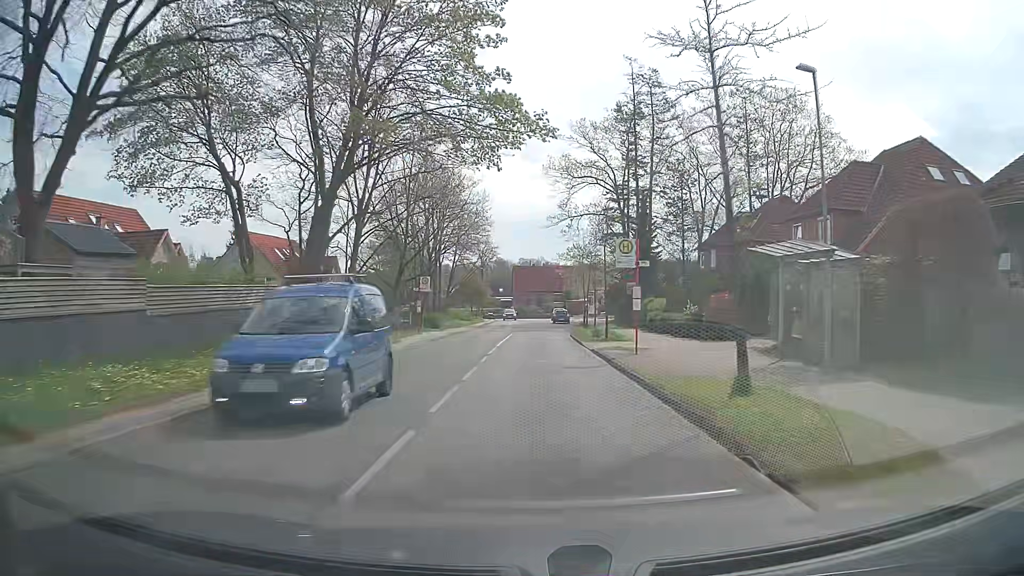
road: tertiary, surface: asphalt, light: Day
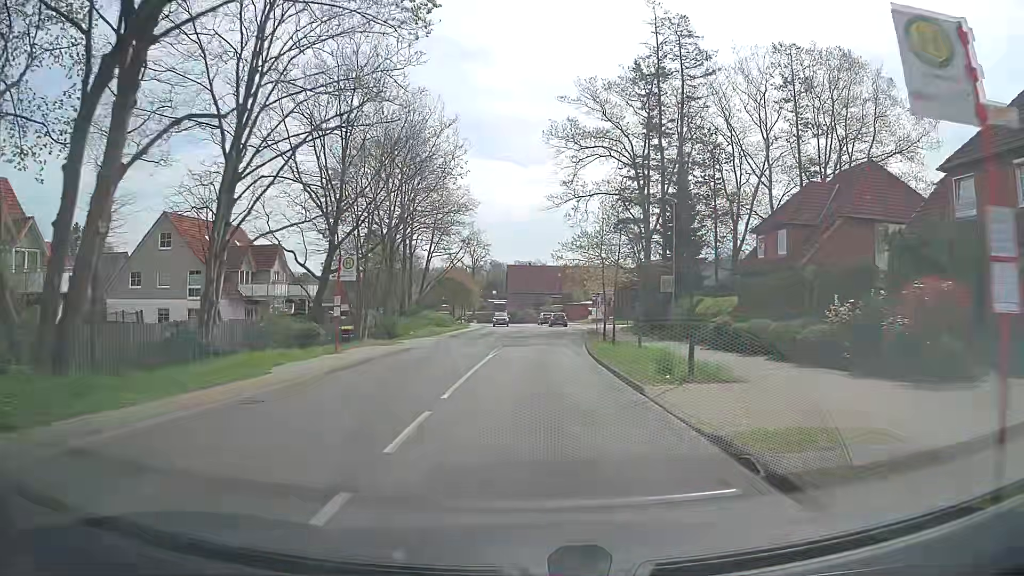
(0.0, +15.2) m; 0°
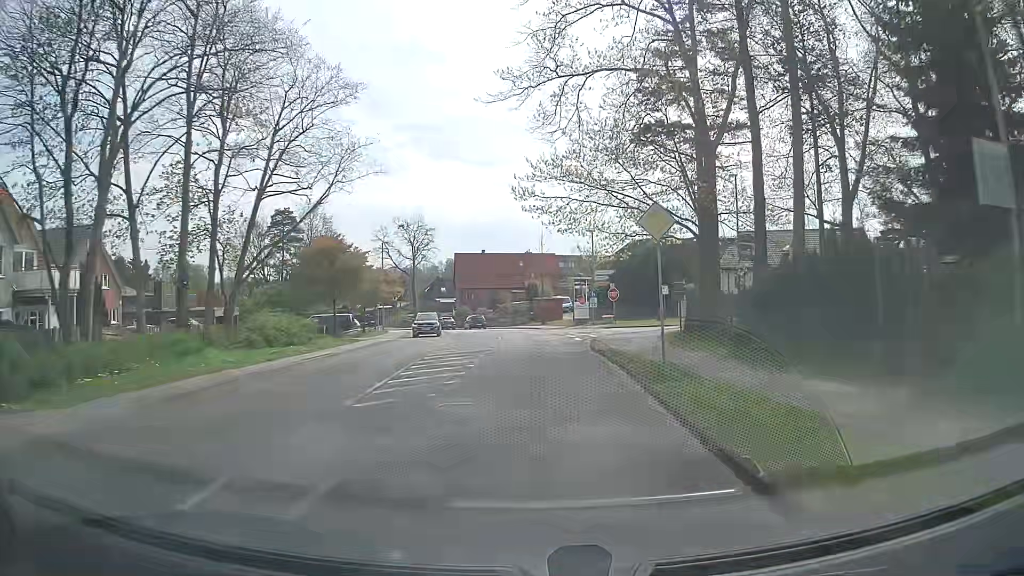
(+1.1, +30.4) m; +4°
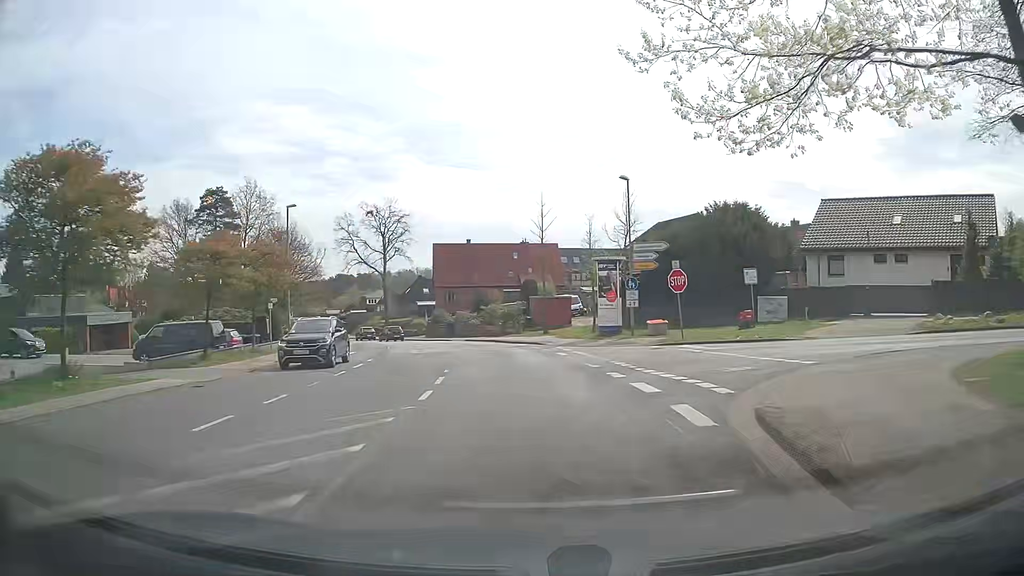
(+0.1, +22.8) m; -1°
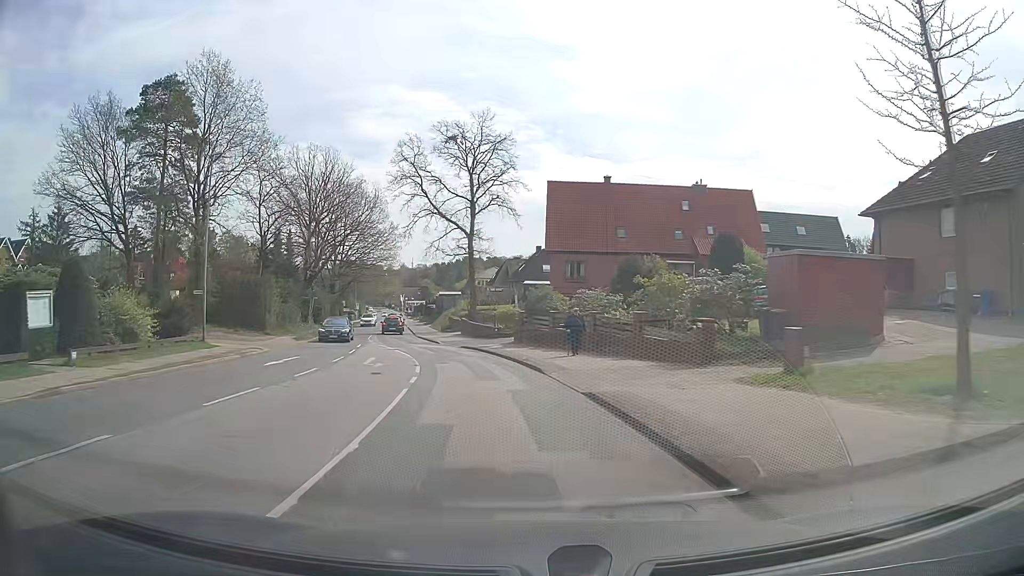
(-2.8, +38.0) m; -11°
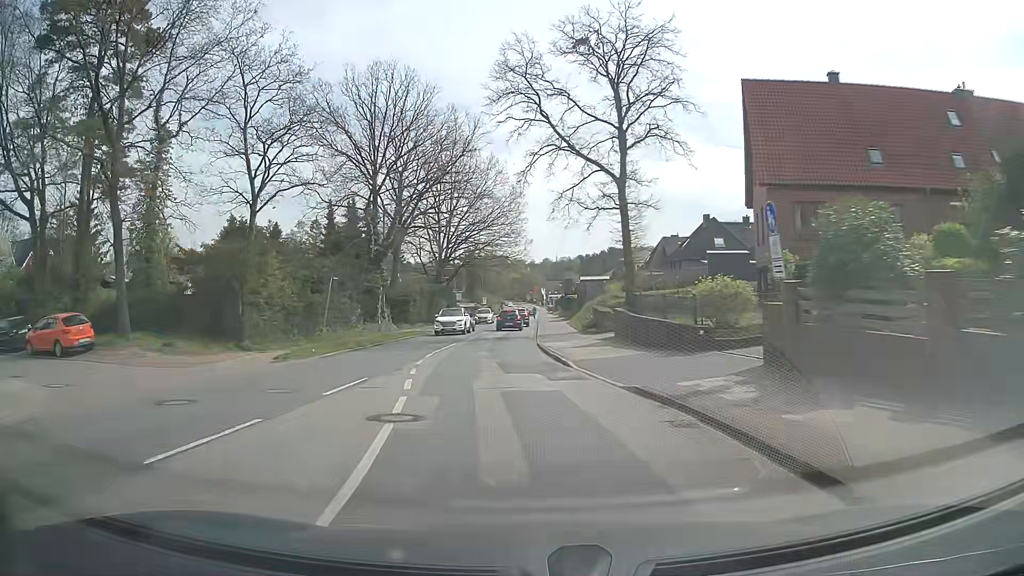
(-2.4, +22.9) m; -12°
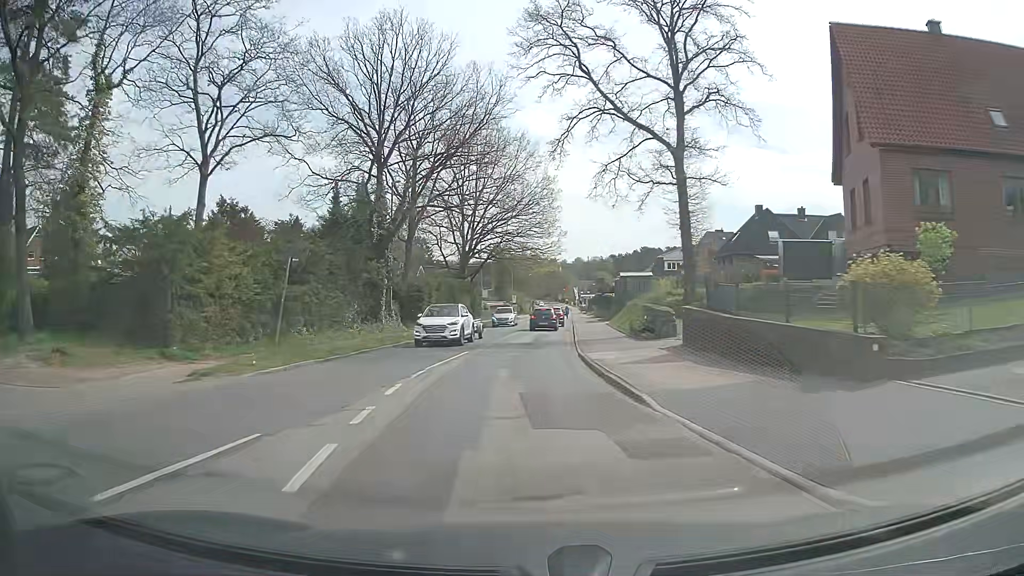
(-0.2, +7.7) m; -3°
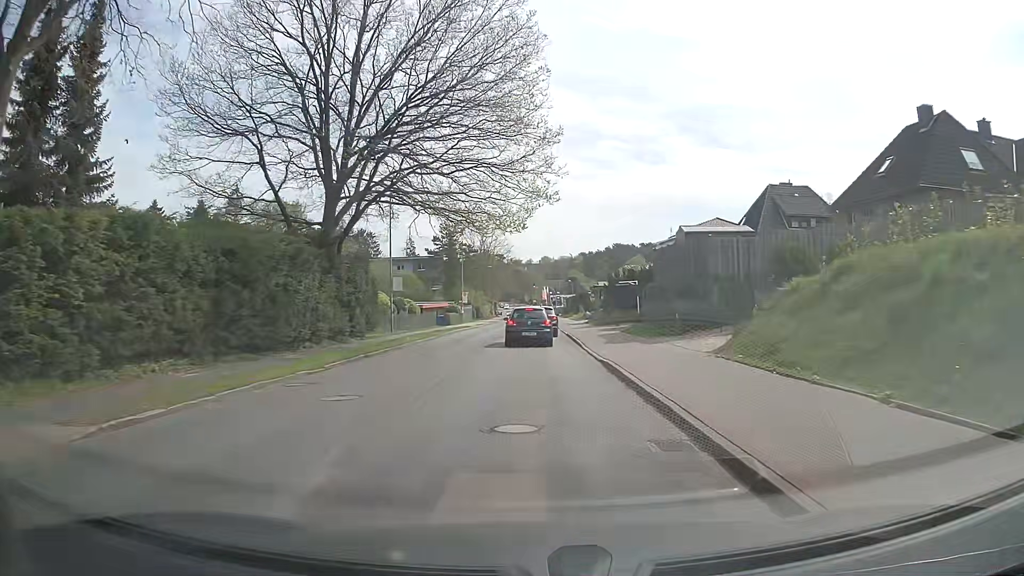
(+0.5, +36.4) m; +2°
(0, +10) (0, +20) (+1, +30) (+1, +40) (+1, +50) (+1, +60) (+2, +70) (+2, +80) (+2, +90) (+2, +100) m
